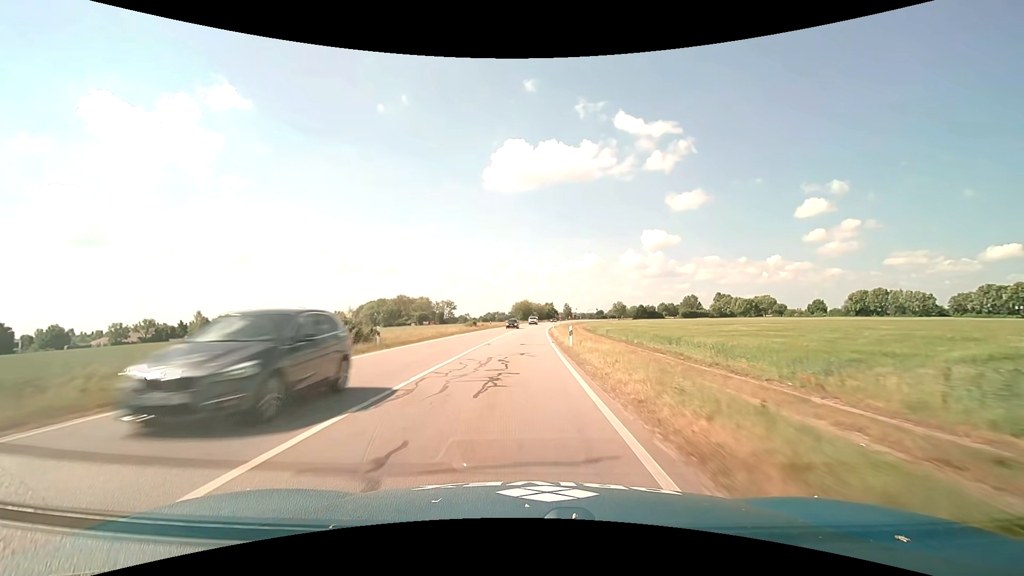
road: primary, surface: asphalt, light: Day
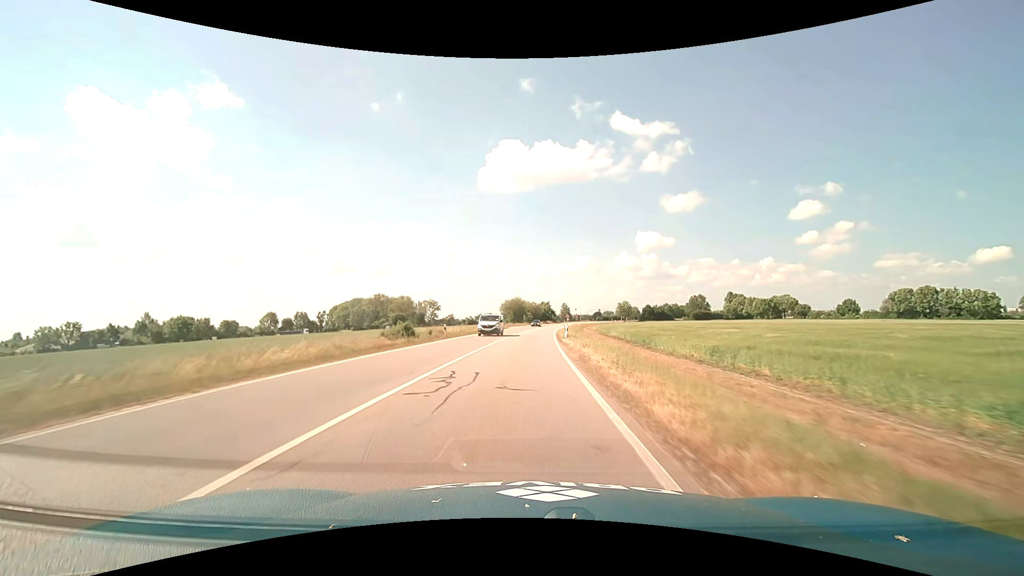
(+0.2, +35.5) m; +1°
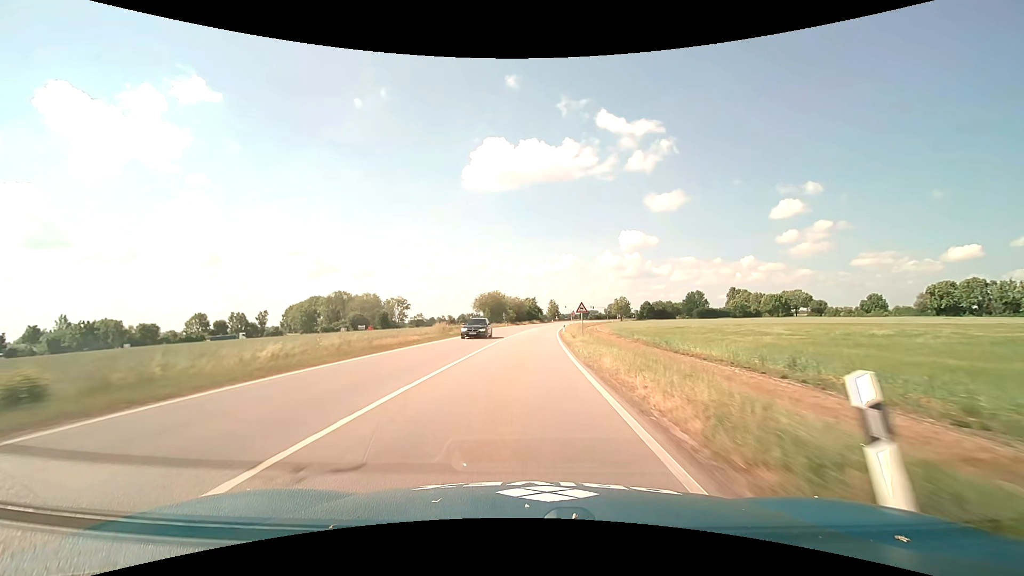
(+0.4, +35.3) m; +2°
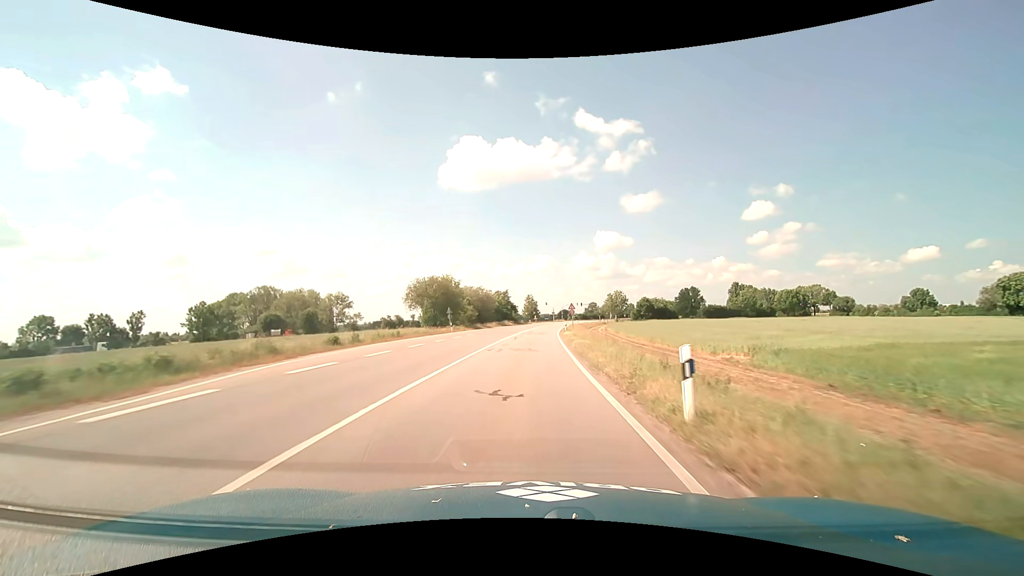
(+1.1, +46.7) m; +3°
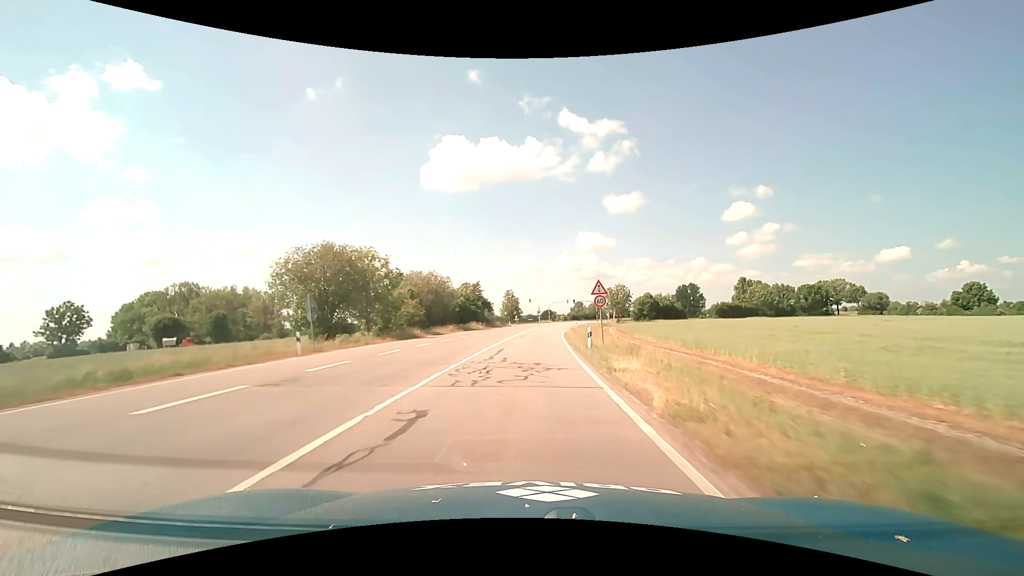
(+0.6, +34.8) m; +2°
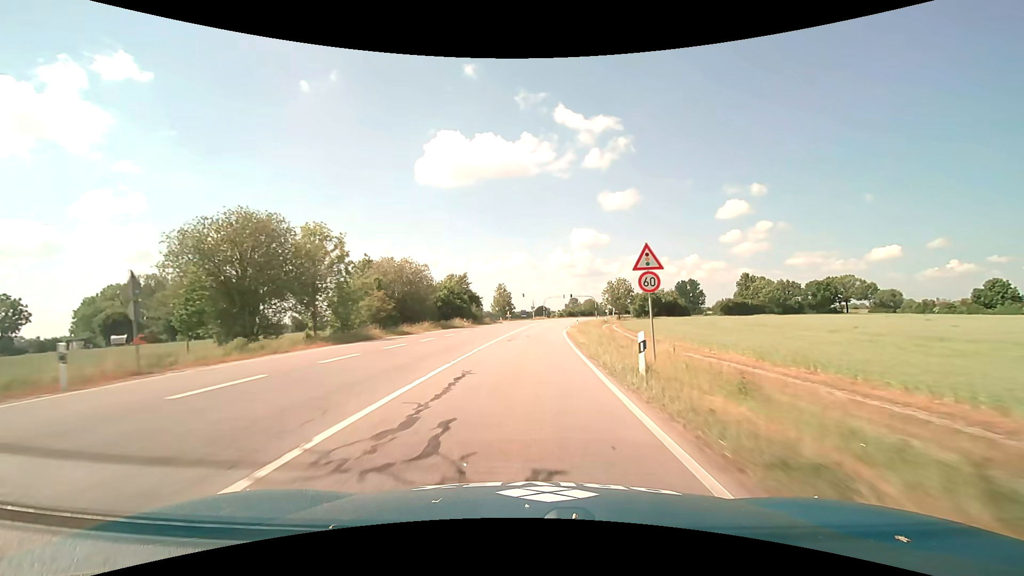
(+0.1, +10.9) m; +1°
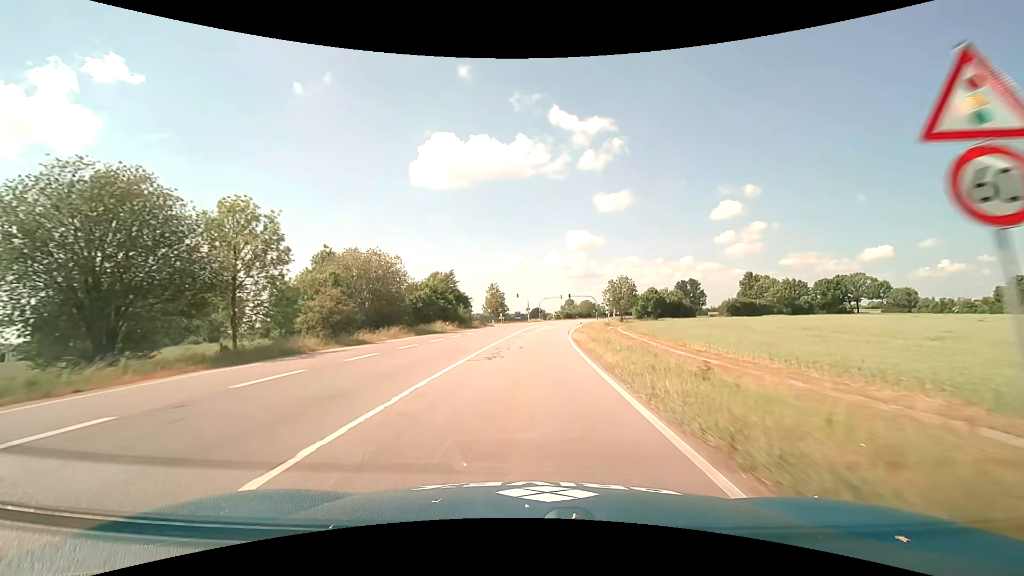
(+0.1, +10.0) m; +1°
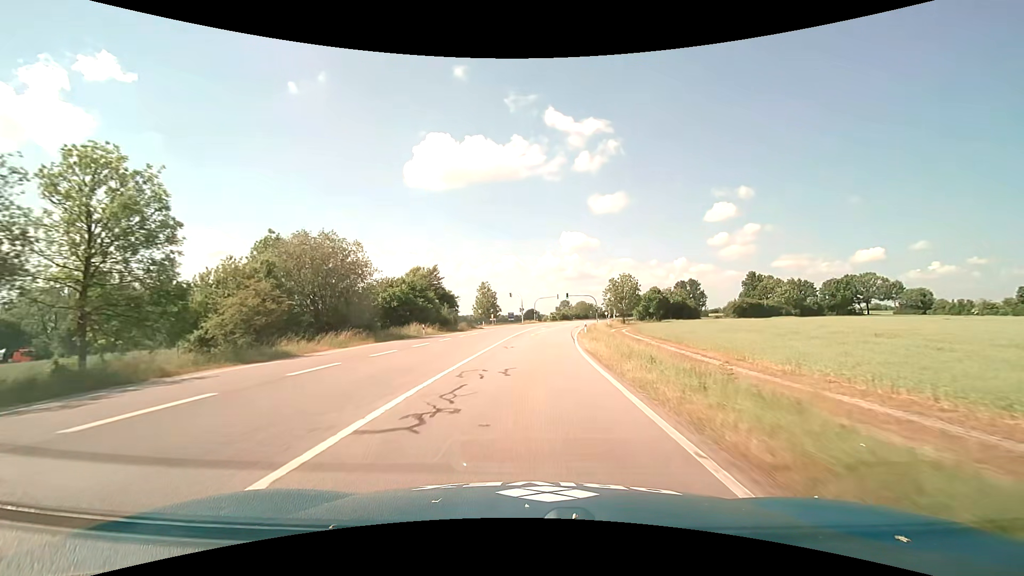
(+0.1, +9.6) m; +1°
(0, +10) (0, +20) (+1, +30) (+2, +40) (+3, +50) (+4, +60) (+5, +70) (+6, +80) (+8, +90) (+9, +99) m
